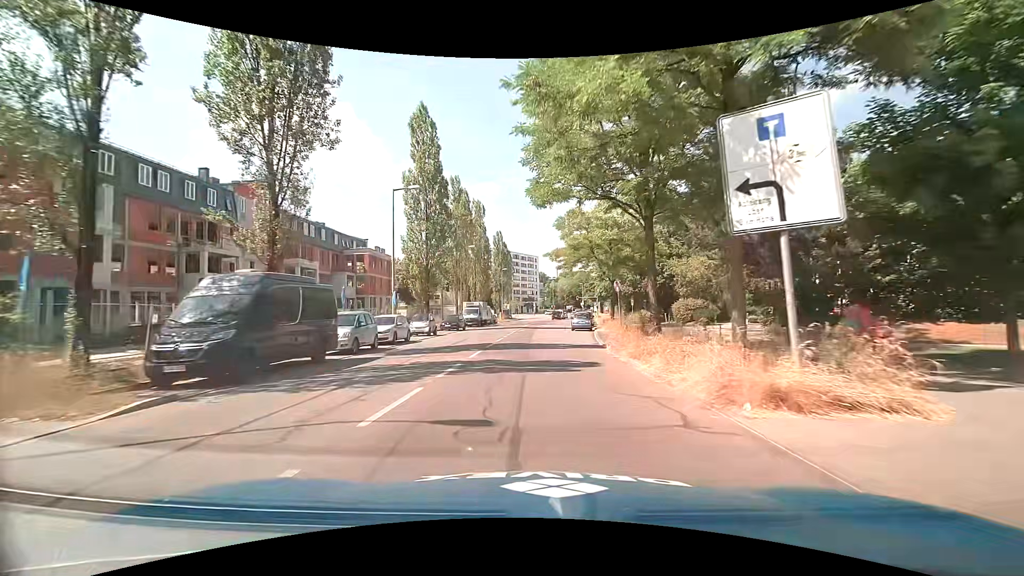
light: Day
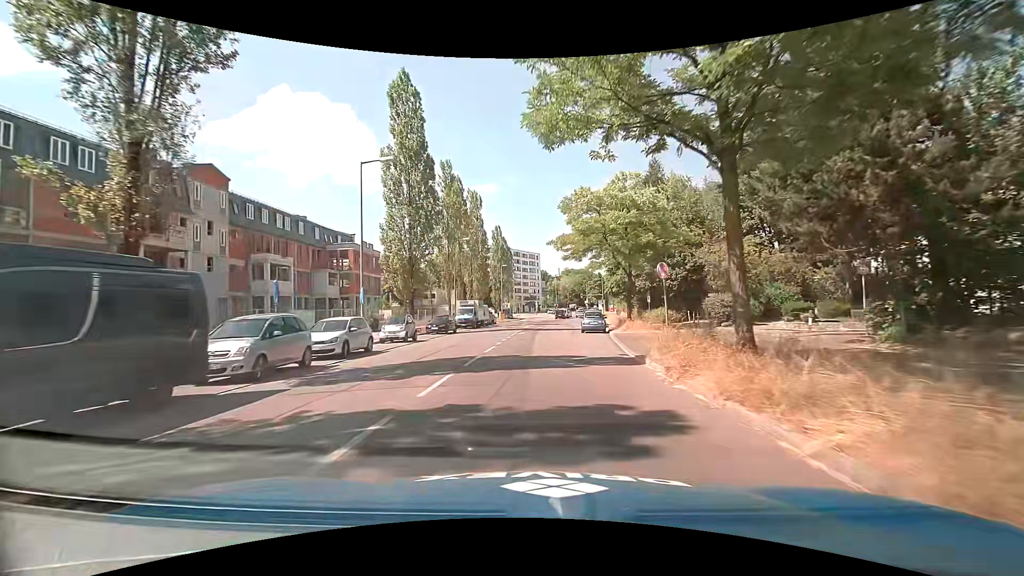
(+0.1, +6.8) m; +1°
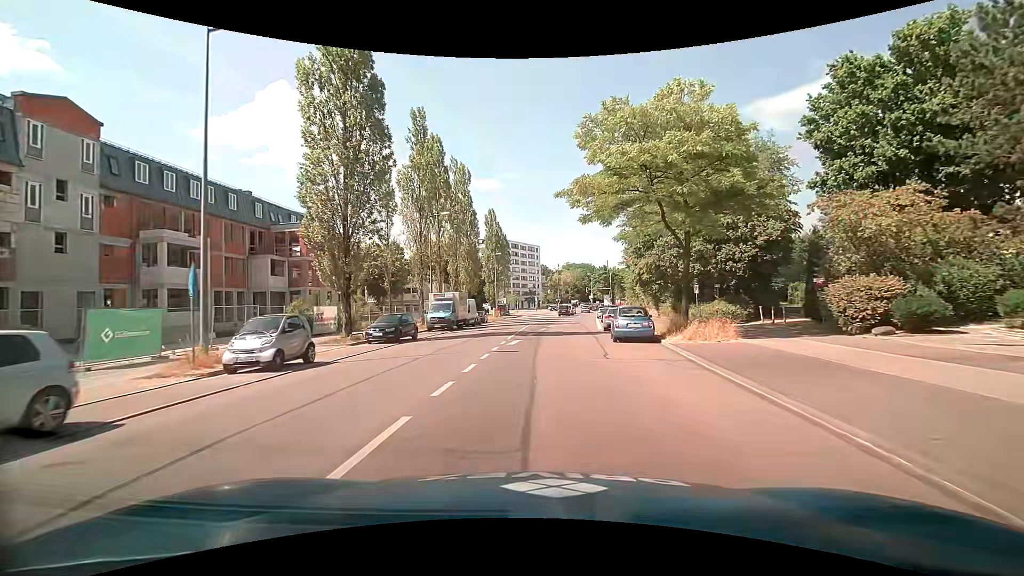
(-0.1, +13.7) m; 0°
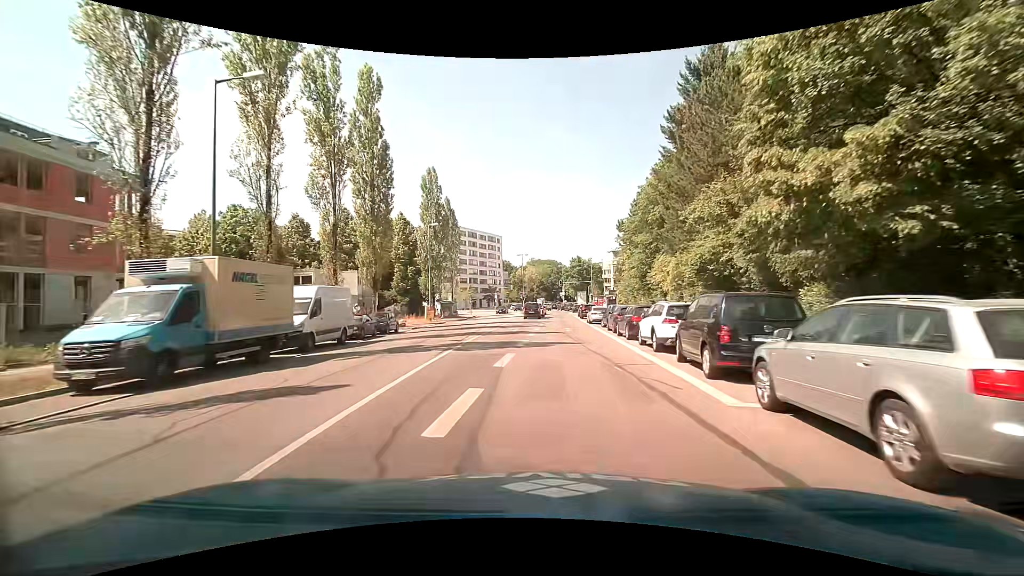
(+0.7, +26.7) m; +4°
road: secondary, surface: asphalt
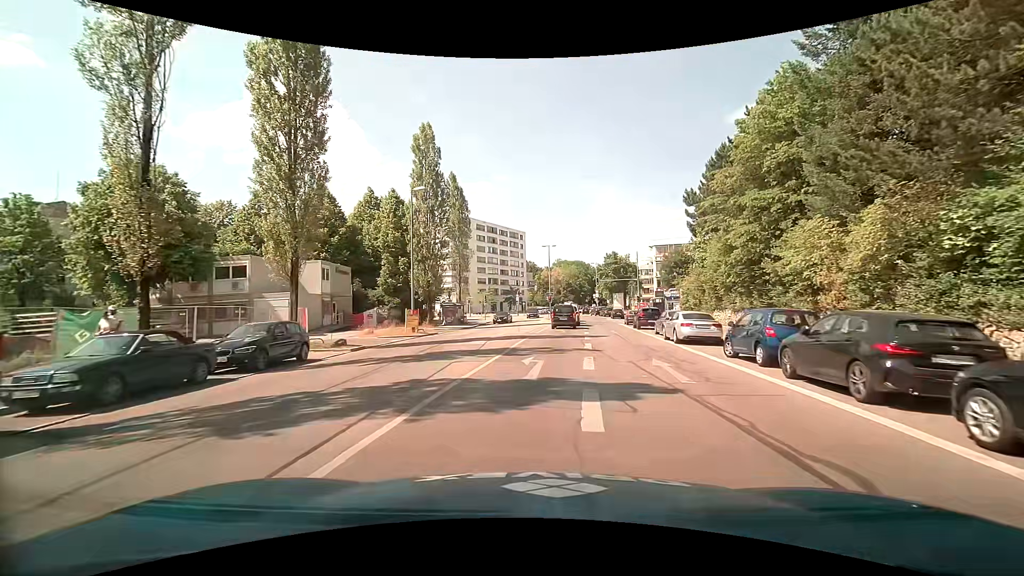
(-0.6, +17.2) m; -3°
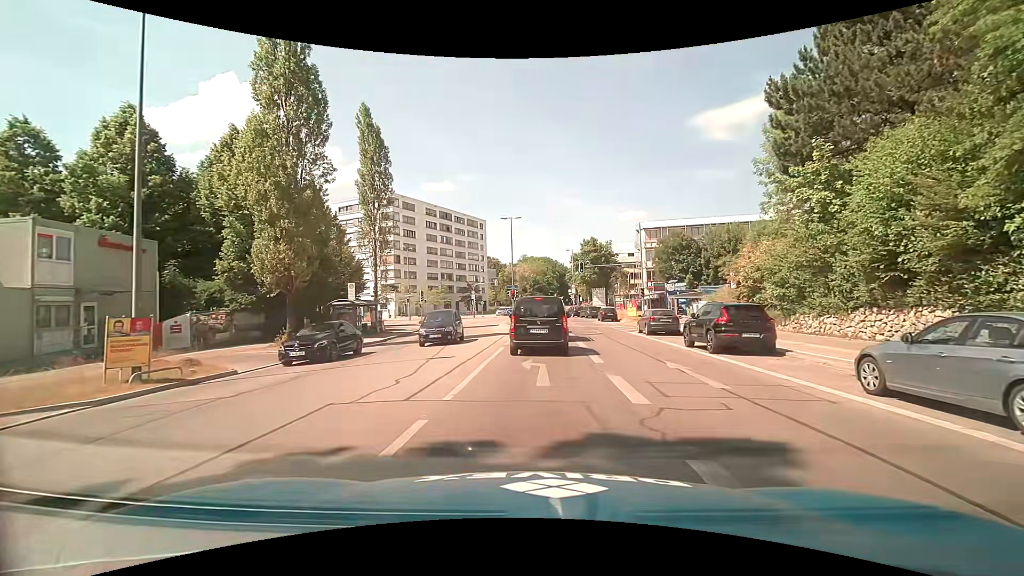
(+0.4, +21.2) m; +2°
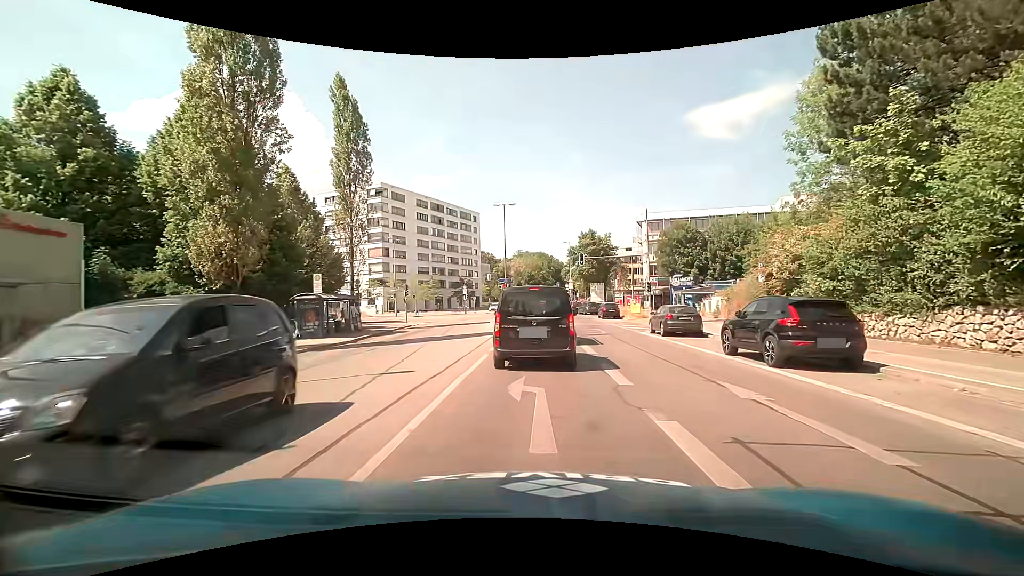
(0.0, +4.1) m; +1°
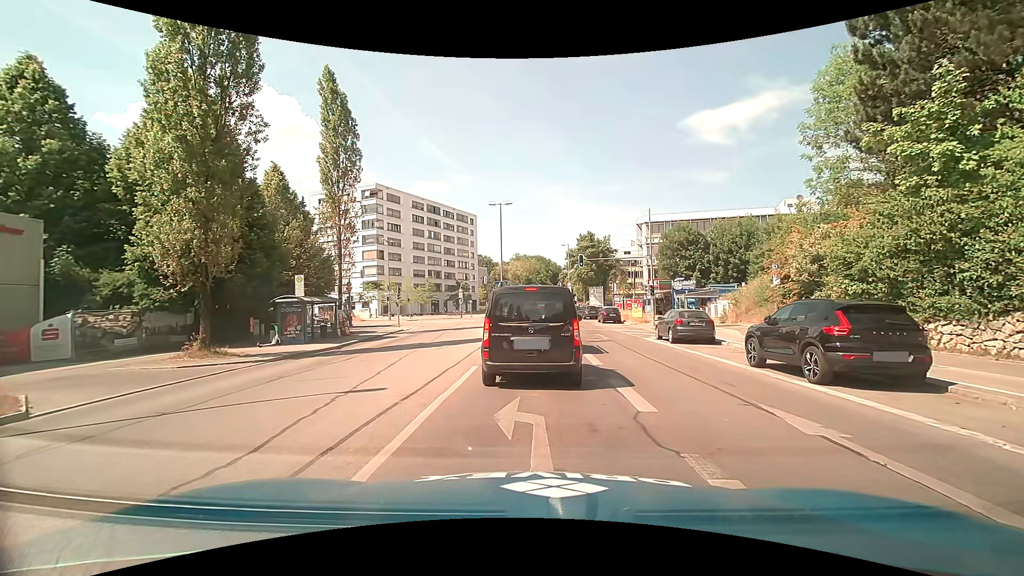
(0.0, +1.8) m; +2°
